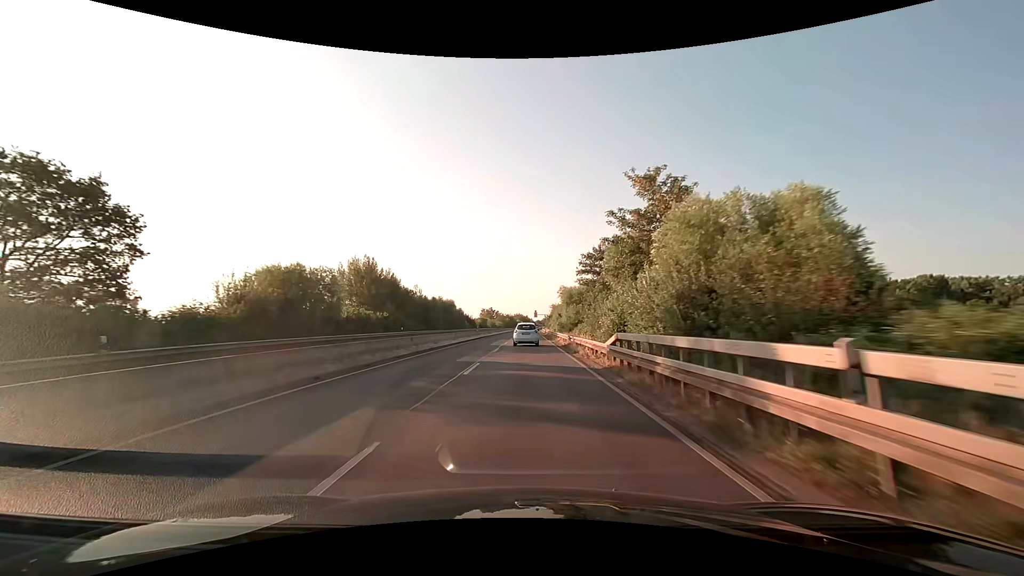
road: trunk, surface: asphalt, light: Day
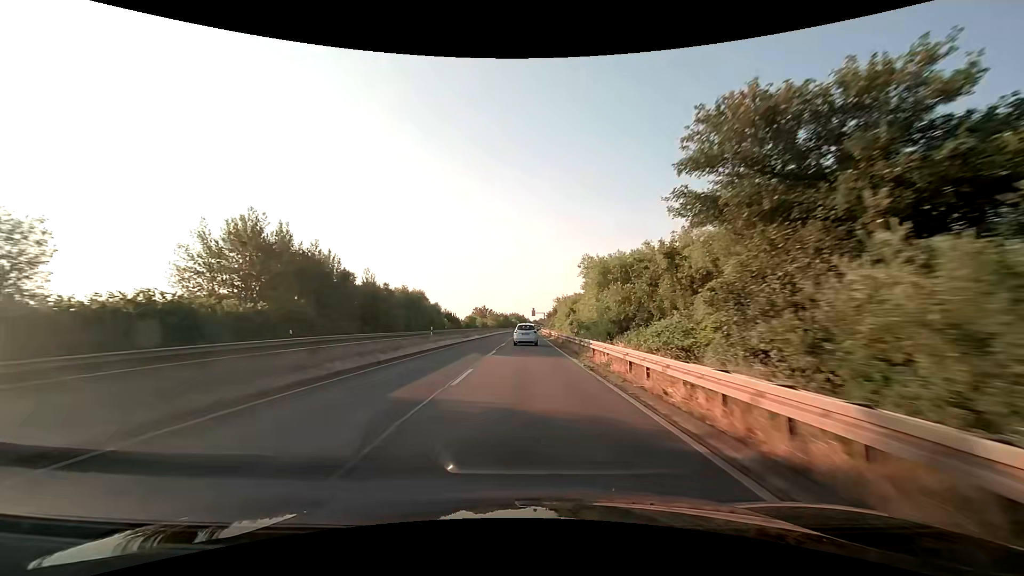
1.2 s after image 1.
(+0.1, +26.3) m; 0°
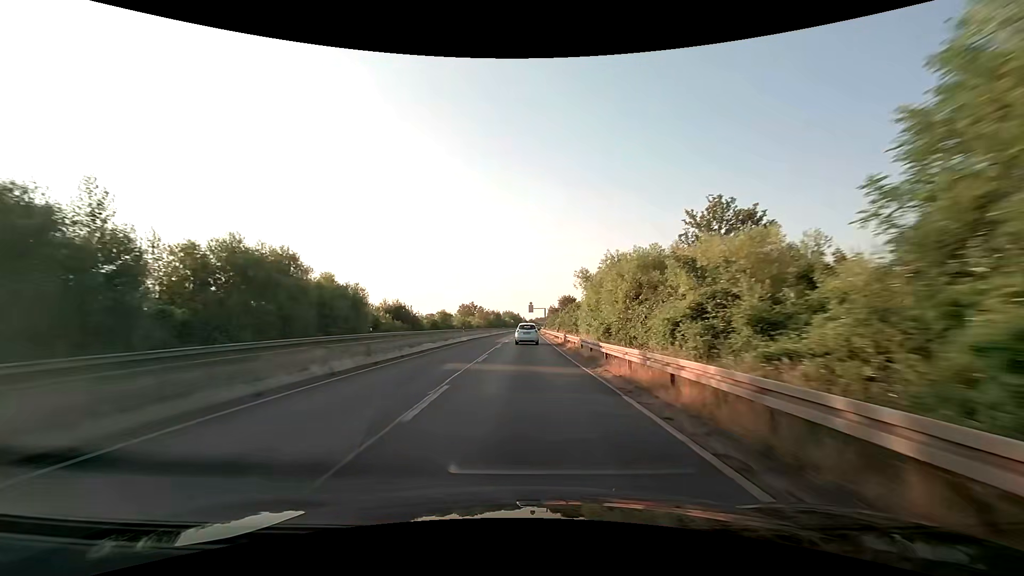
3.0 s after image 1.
(+0.4, +40.4) m; +1°
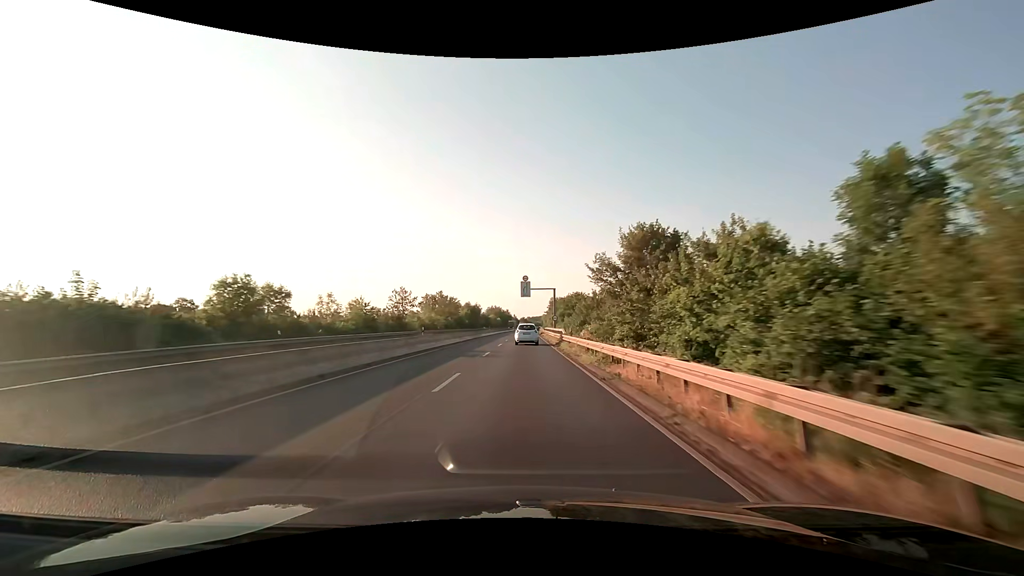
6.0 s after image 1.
(+0.6, +69.0) m; +1°
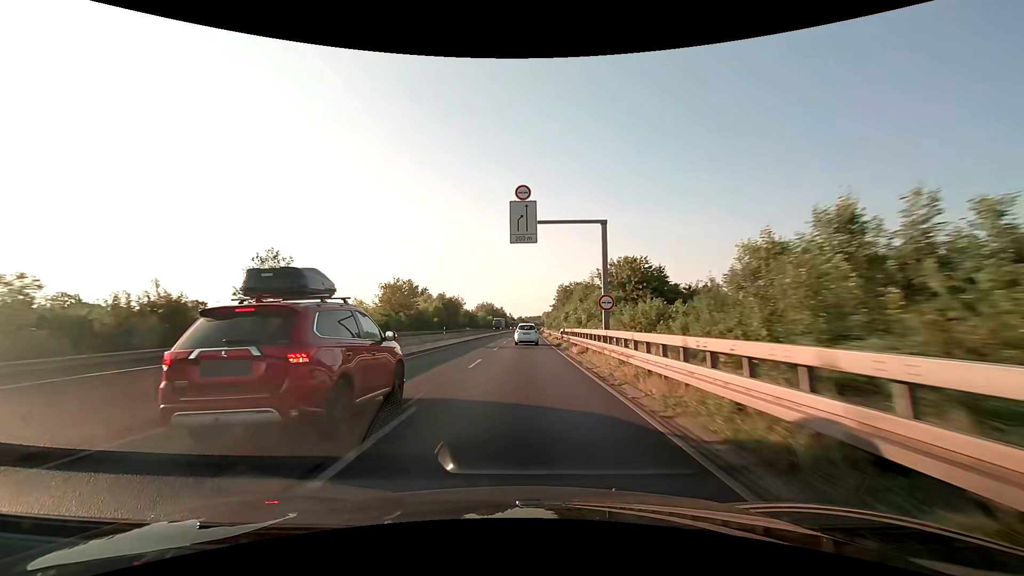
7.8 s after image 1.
(+0.2, +42.0) m; 0°
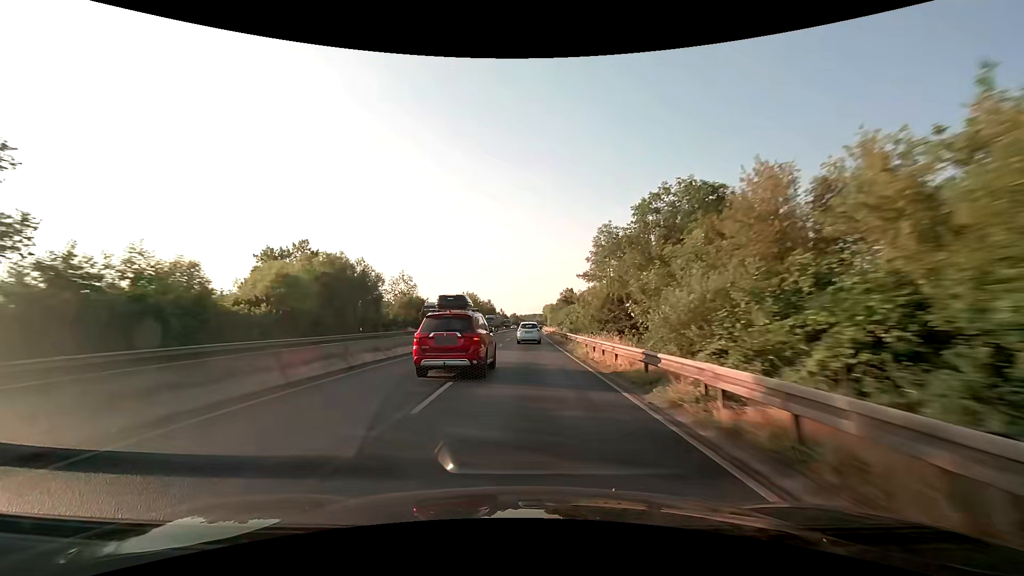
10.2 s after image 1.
(+0.2, +56.8) m; +1°
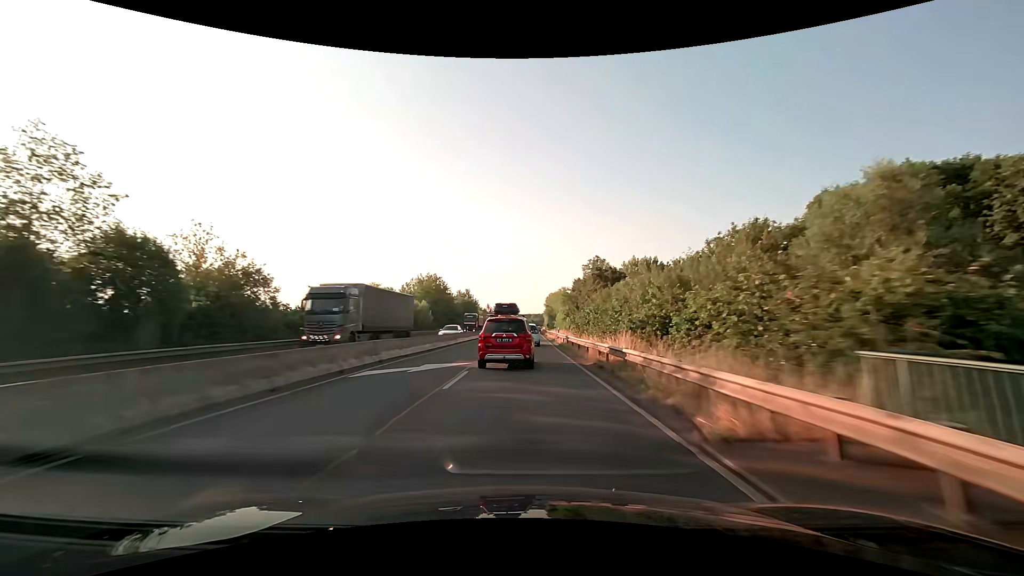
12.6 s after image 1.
(+0.3, +56.9) m; +1°
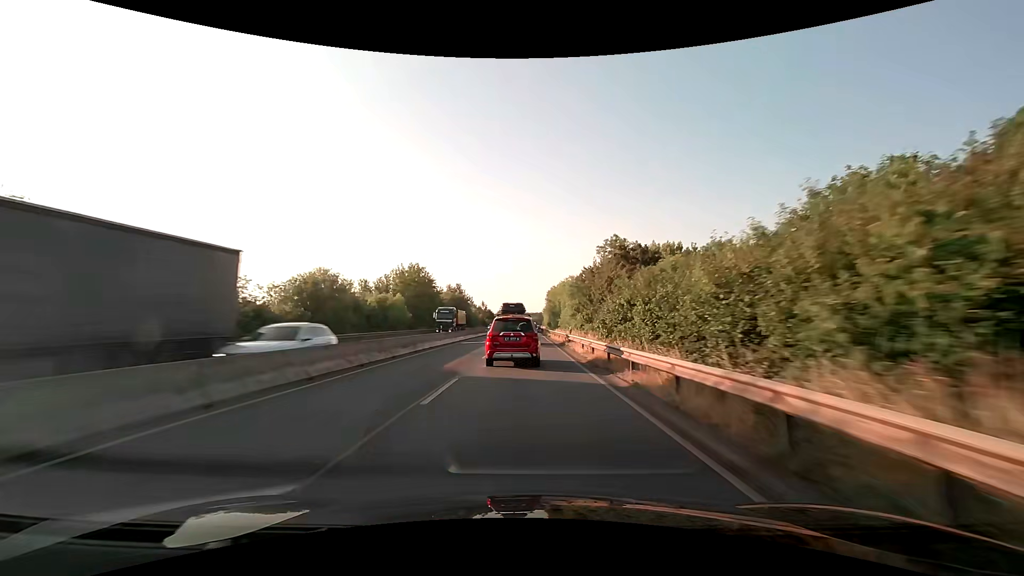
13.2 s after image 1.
(0.0, +14.2) m; 0°
(0, +10) (0, +20) (0, +30) (0, +40) (0, +50) (0, +60) (+1, +70) (+1, +80) (+1, +90) (+1, +100) m
